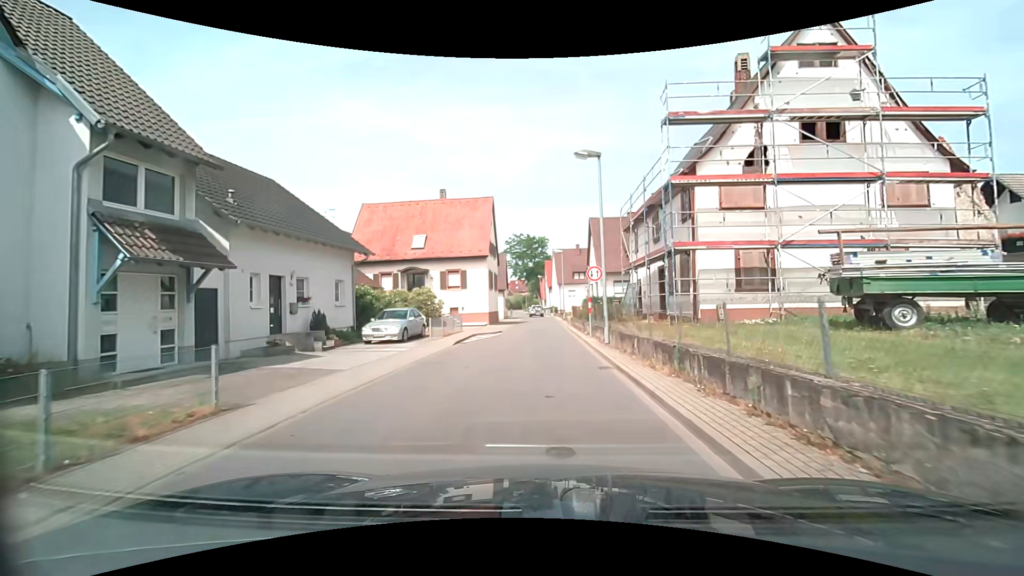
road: tertiary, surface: asphalt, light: Day
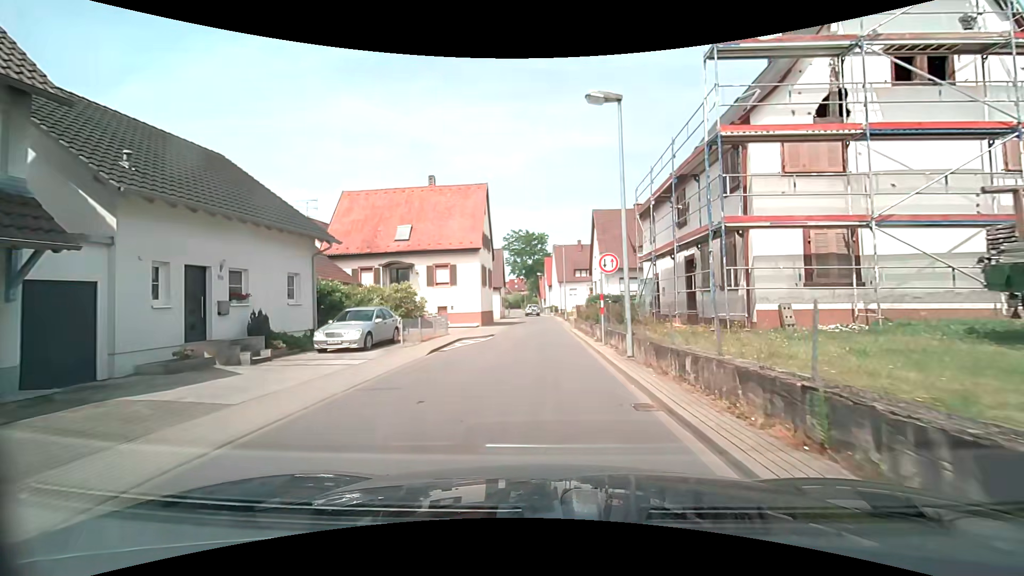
(-0.1, +4.3) m; 0°
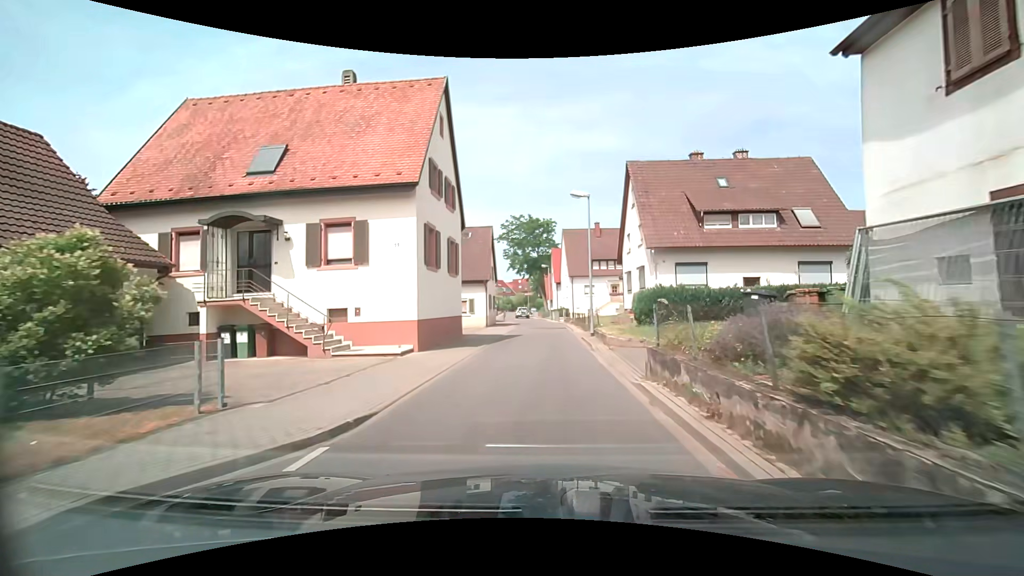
(-0.3, +18.0) m; -1°
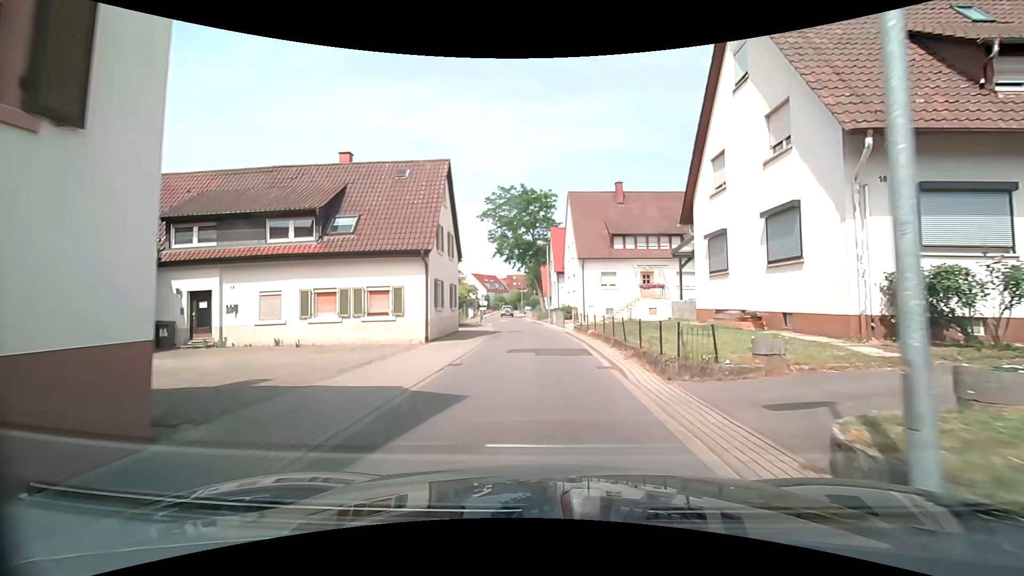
(0.0, +18.4) m; +1°
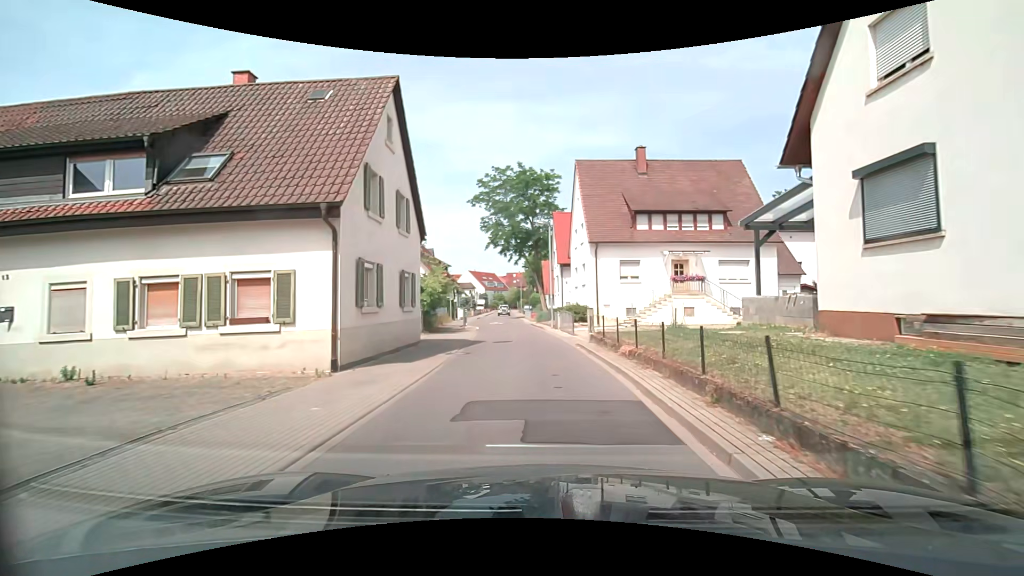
(+0.1, +8.5) m; 0°
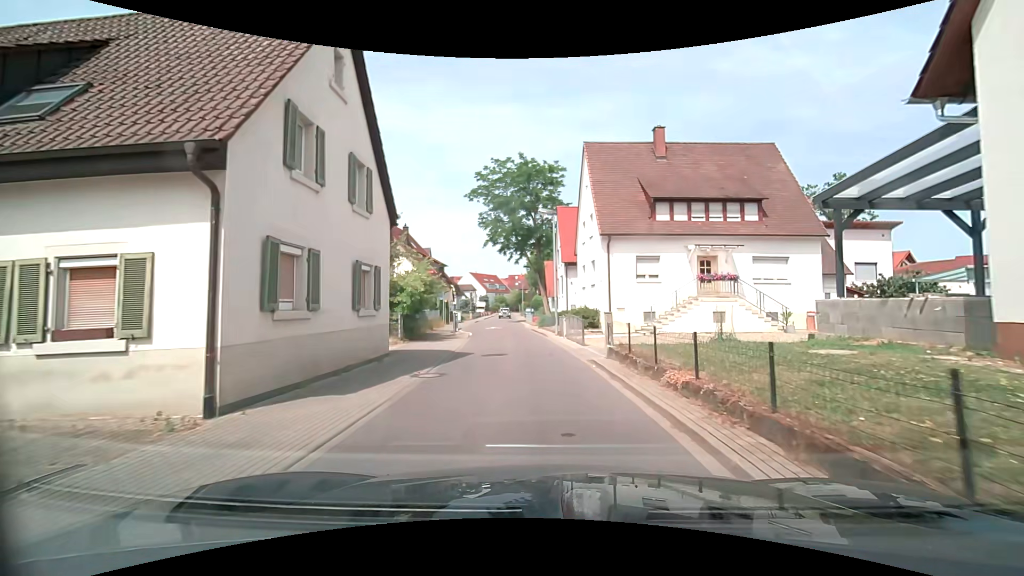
(0.0, +4.1) m; 0°
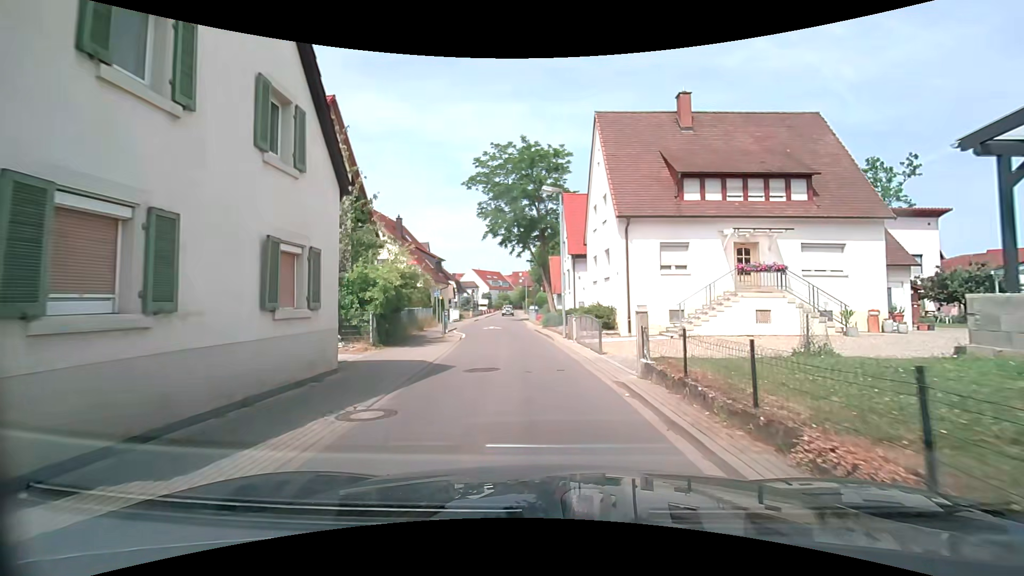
(0.0, +3.9) m; 0°
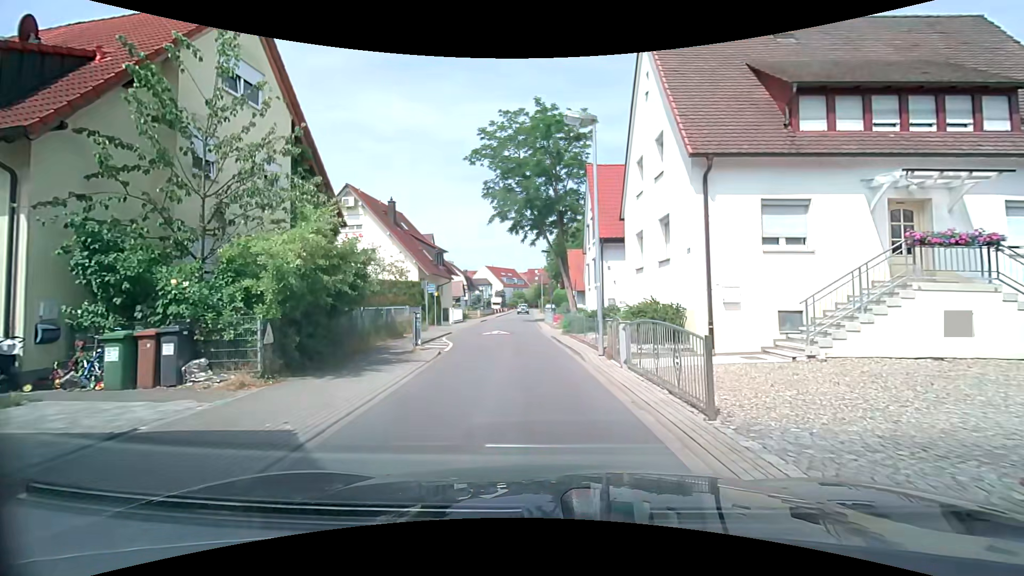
(-0.2, +7.6) m; -1°
